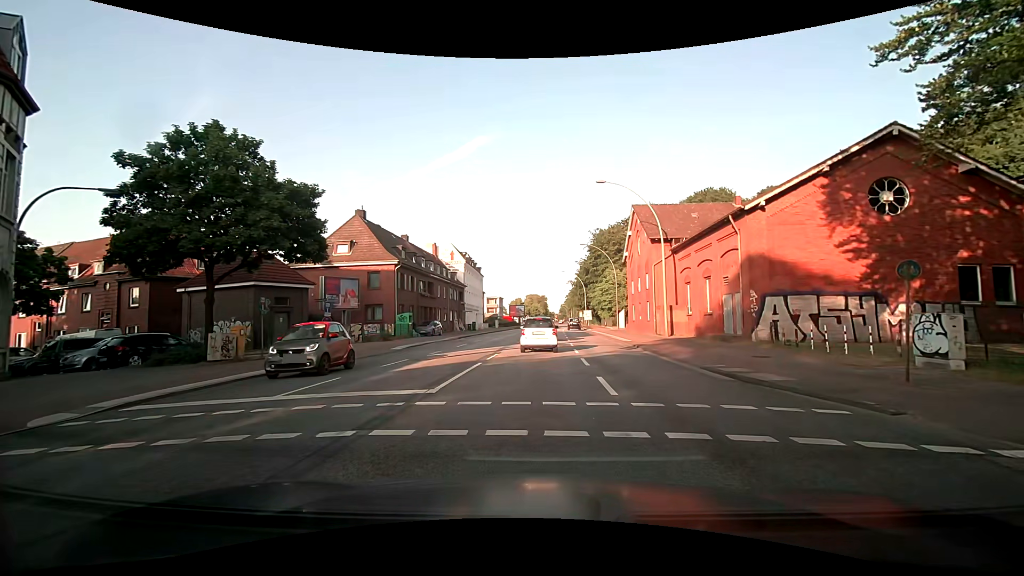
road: primary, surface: asphalt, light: Day
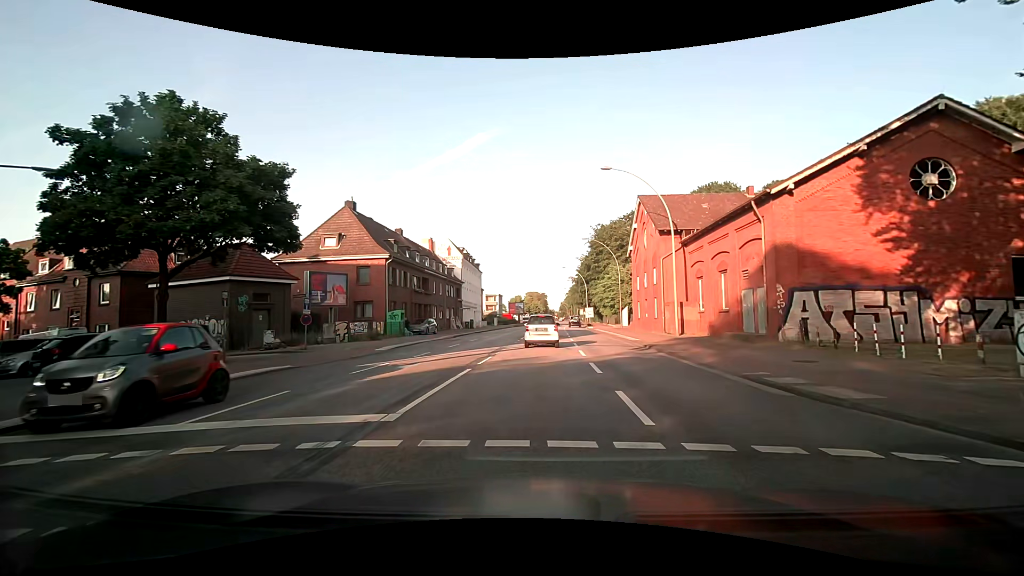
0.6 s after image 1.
(0.0, +2.9) m; 0°
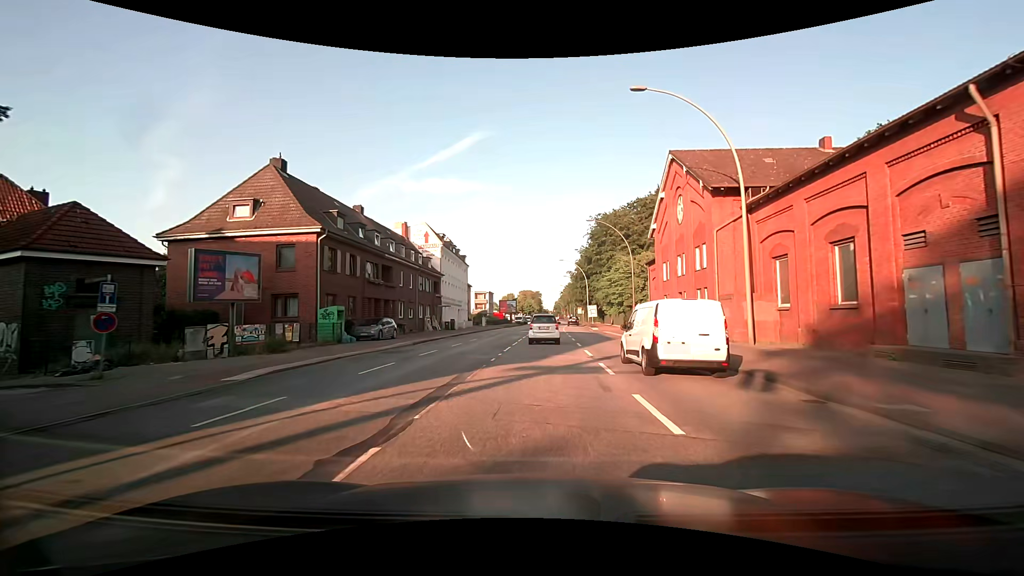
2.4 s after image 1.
(+0.2, +12.9) m; +1°
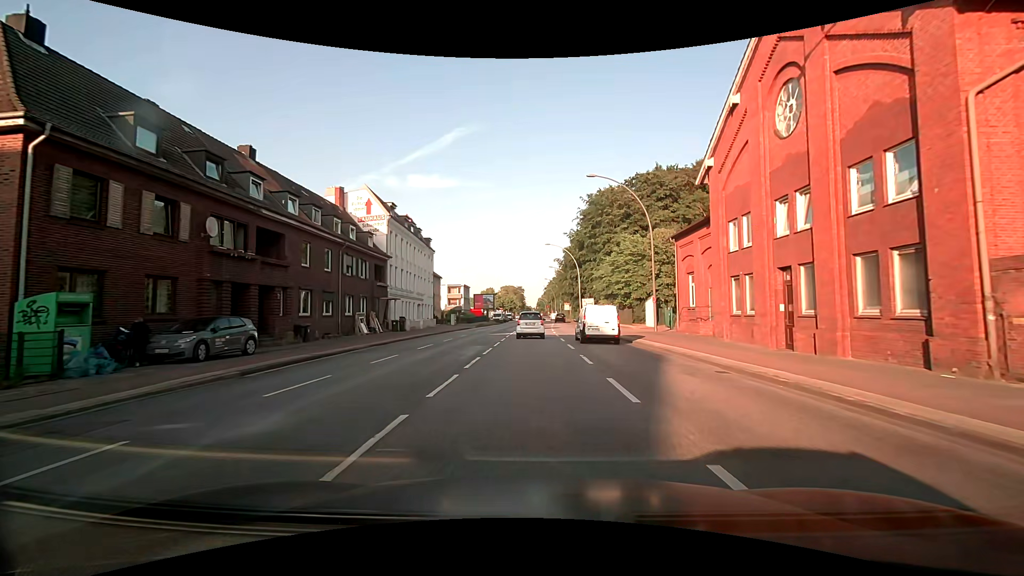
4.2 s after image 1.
(+0.4, +16.6) m; +2°
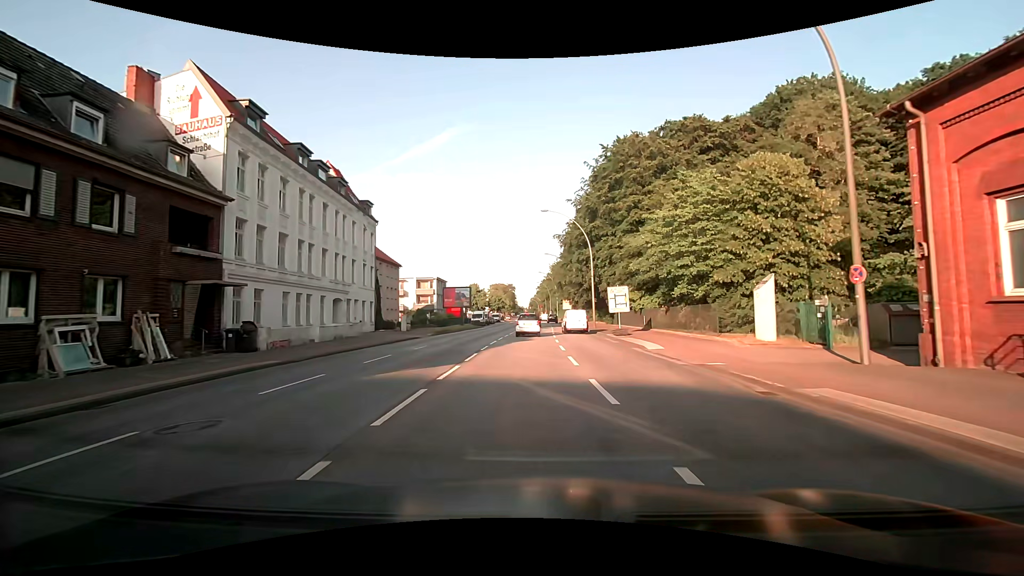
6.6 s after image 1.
(+0.3, +24.4) m; +1°
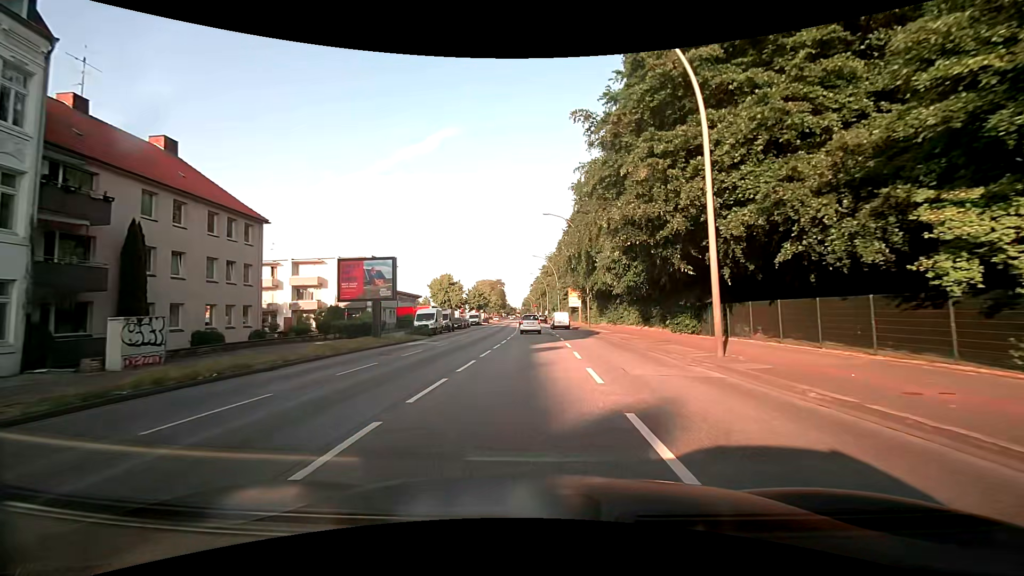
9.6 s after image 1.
(+0.1, +34.1) m; +1°
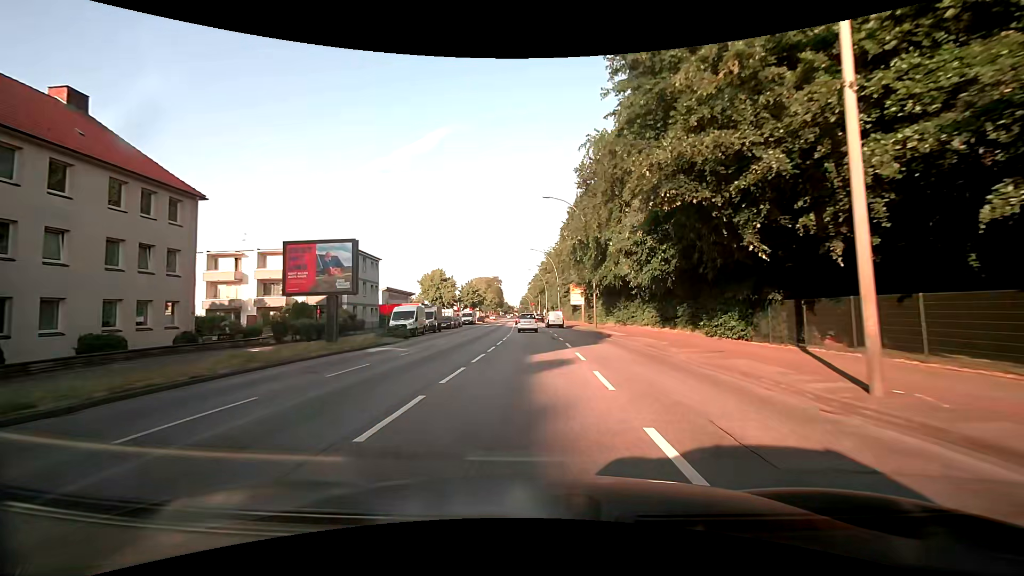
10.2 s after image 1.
(-0.1, +6.9) m; -1°
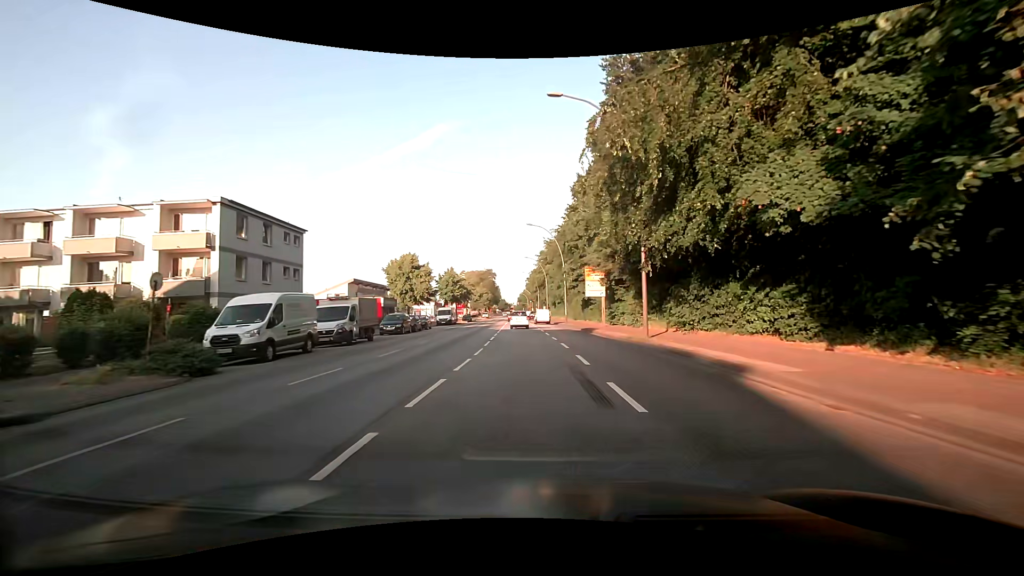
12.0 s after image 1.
(+0.2, +20.5) m; +1°
(0, +10) (0, +20) (0, +30) (-1, +40) (-1, +50) (-1, +60) (-2, +70) (-2, +80) (-3, +90) (-3, +100) m
